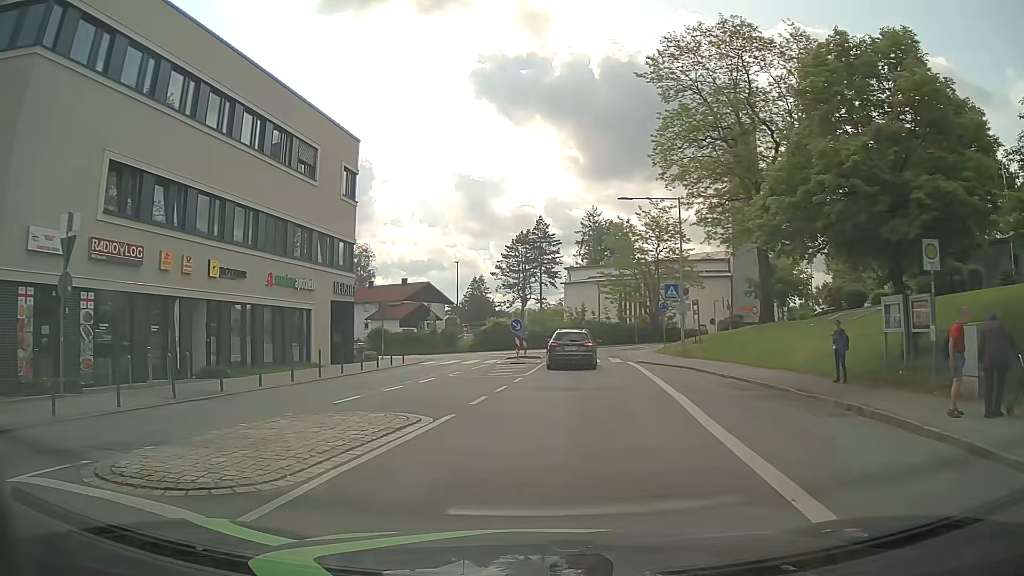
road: unclassified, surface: asphalt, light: Day
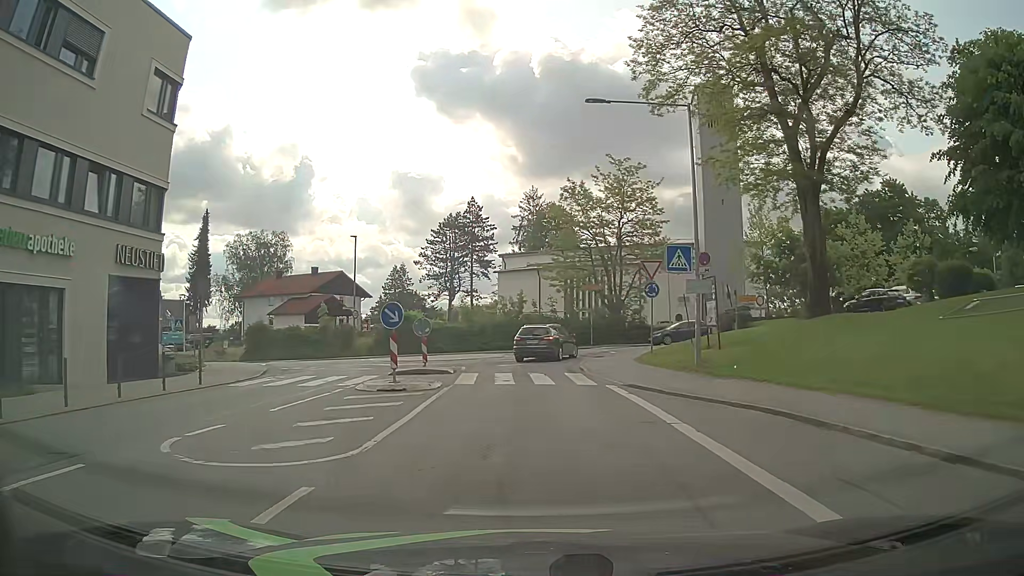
(+0.6, +15.1) m; +4°
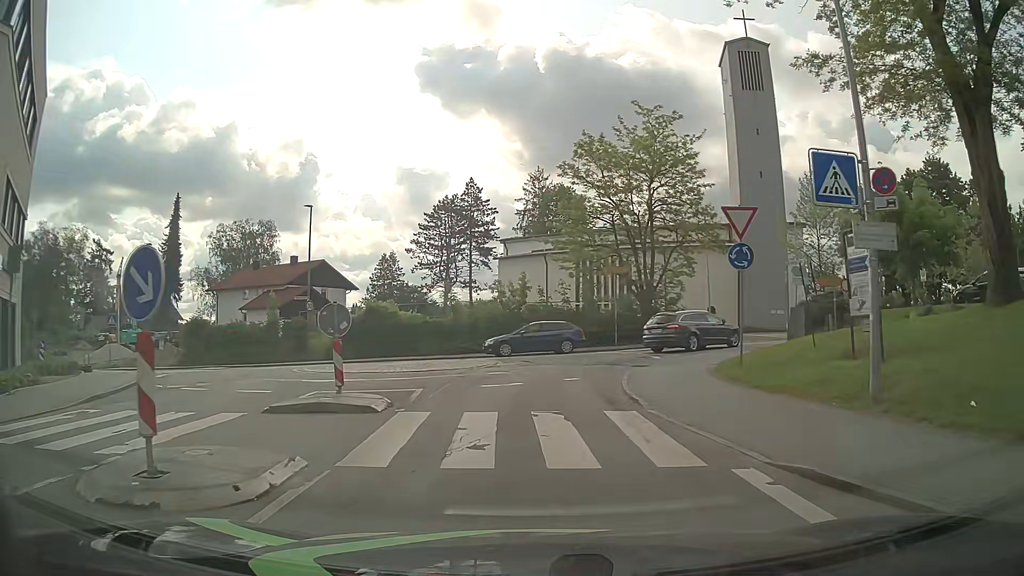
(0.0, +10.3) m; -1°
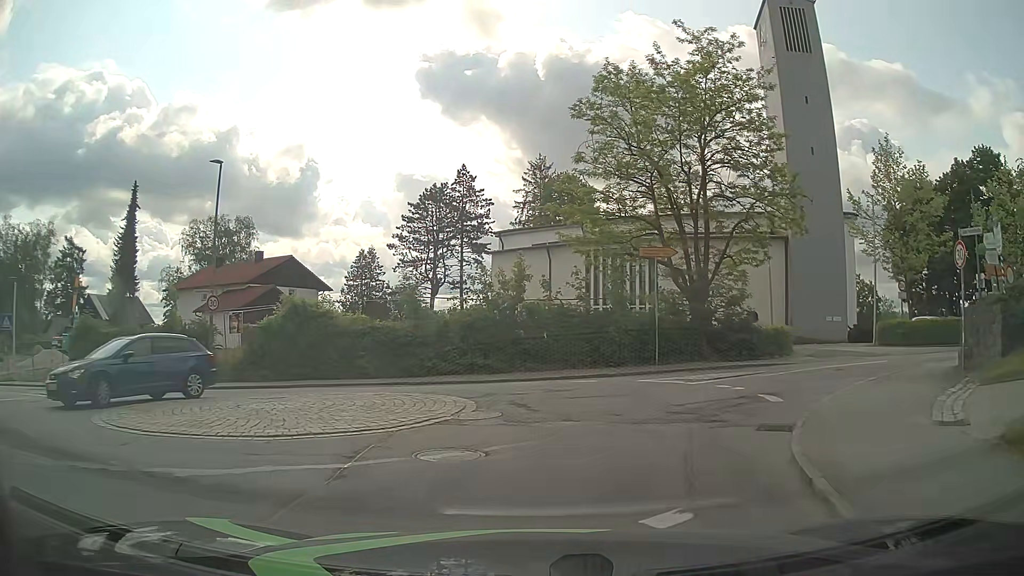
(+0.1, +11.0) m; 0°
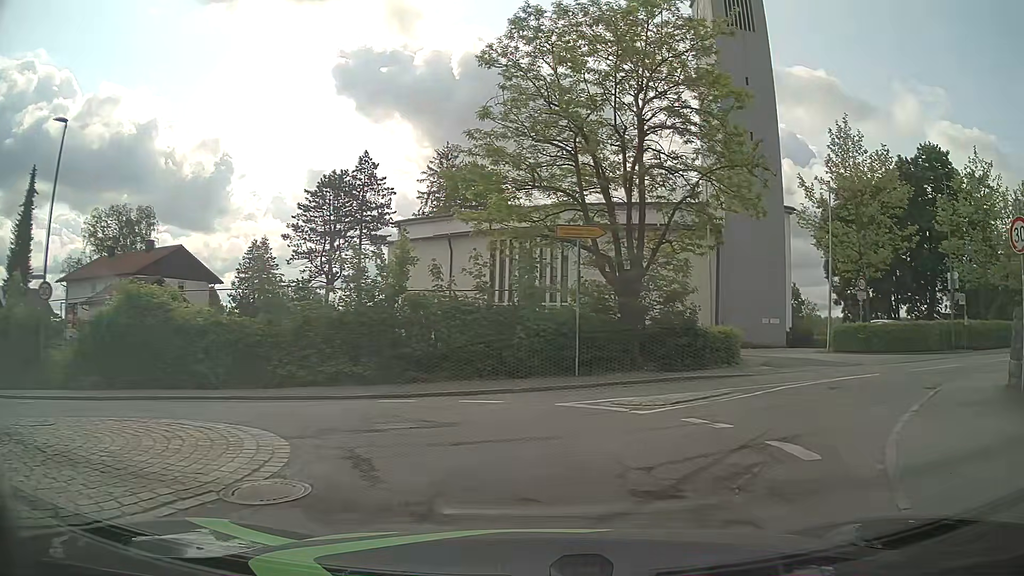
(+0.3, +5.1) m; +7°
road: tertiary
